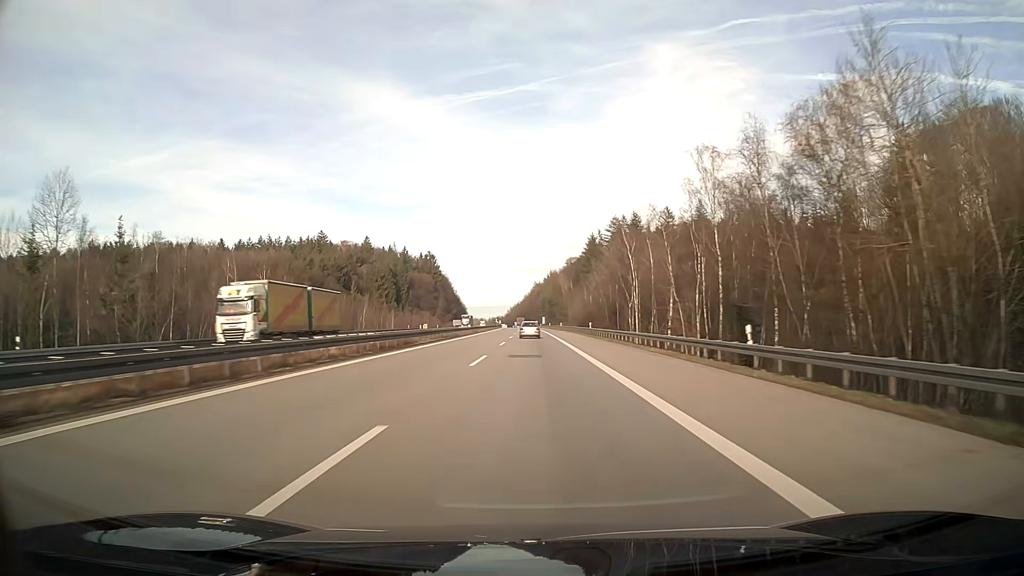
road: motorway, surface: asphalt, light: Day
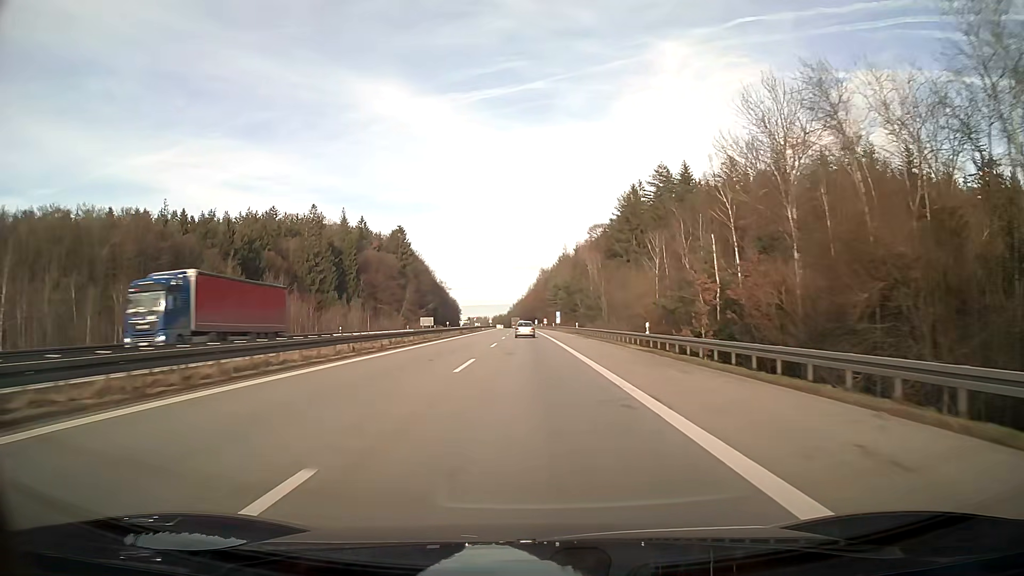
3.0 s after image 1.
(-0.3, +92.8) m; -1°
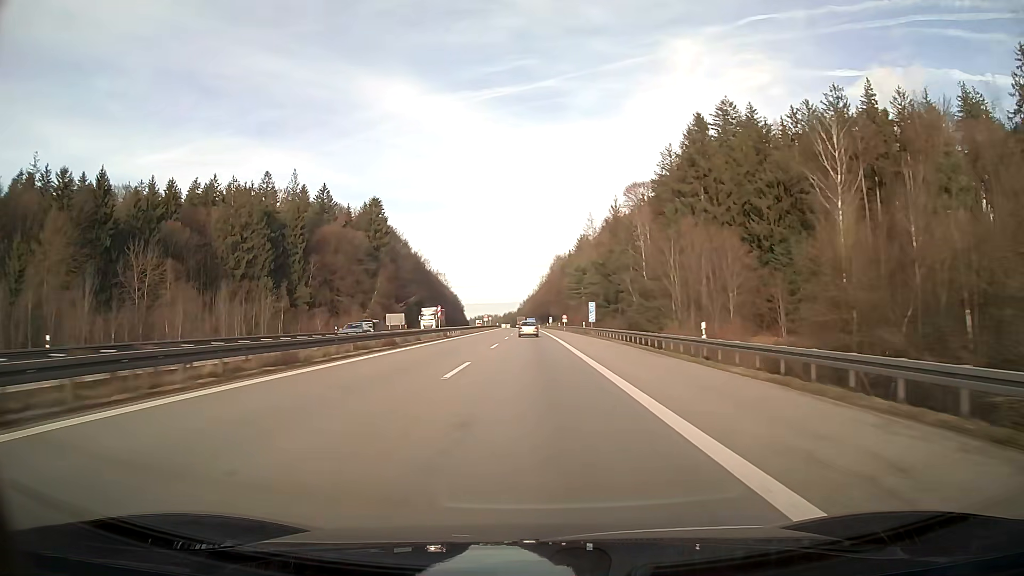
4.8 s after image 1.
(-0.5, +56.5) m; -1°
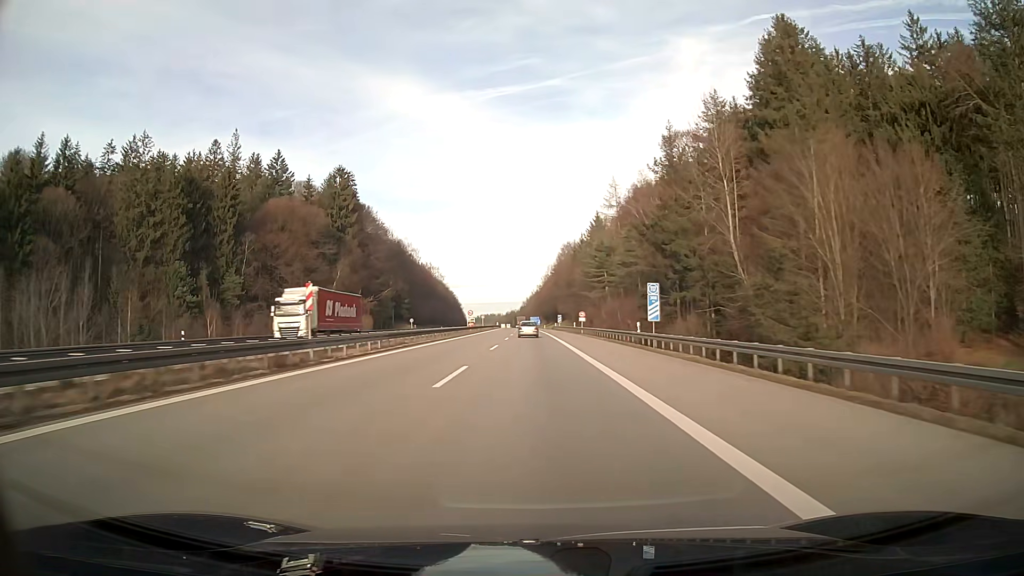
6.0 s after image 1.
(-0.1, +37.4) m; 0°
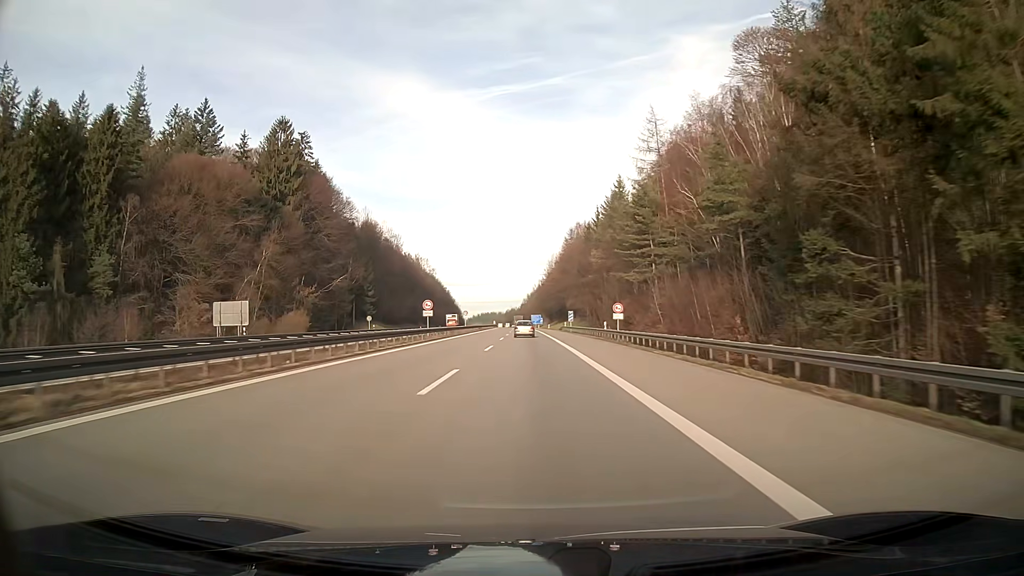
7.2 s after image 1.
(-0.1, +37.6) m; 0°
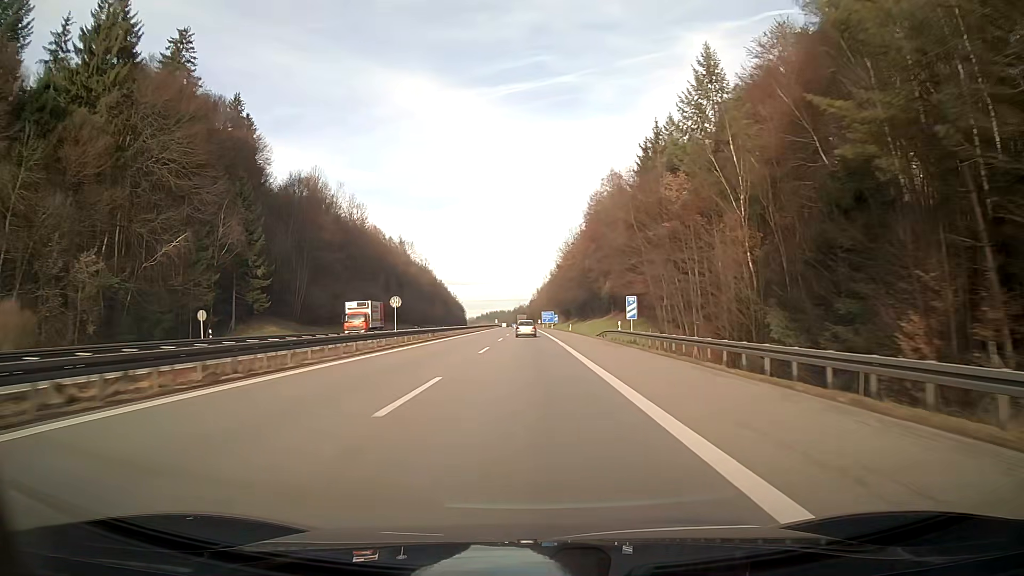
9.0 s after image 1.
(-0.4, +56.4) m; -1°
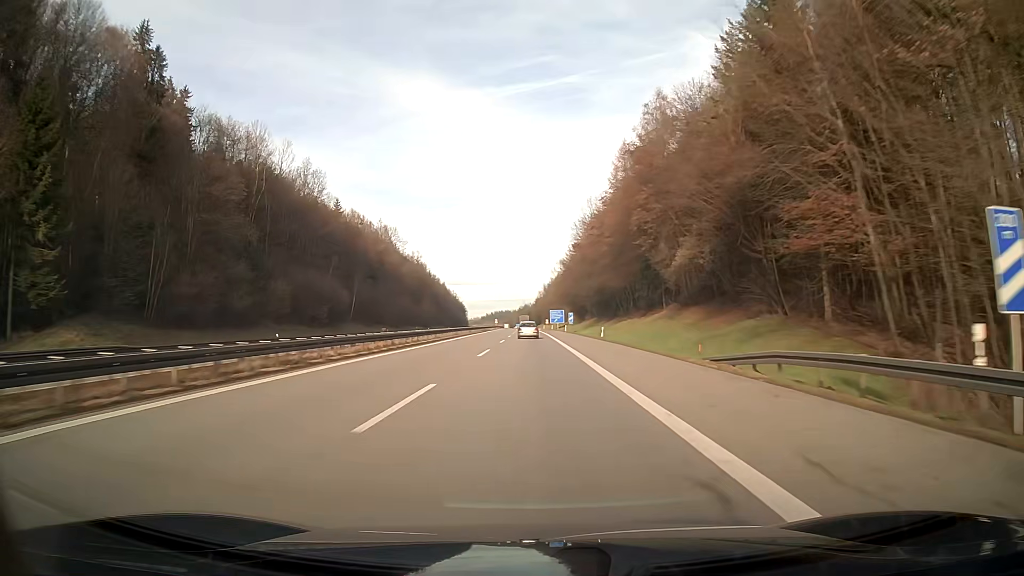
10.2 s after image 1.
(-0.2, +37.5) m; 0°
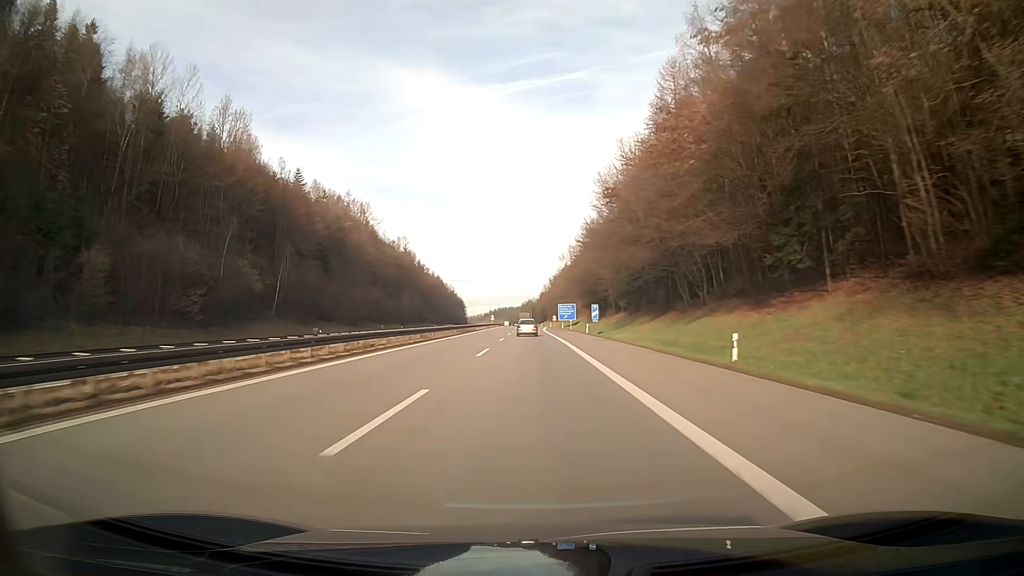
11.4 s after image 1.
(-0.1, +37.4) m; 0°
